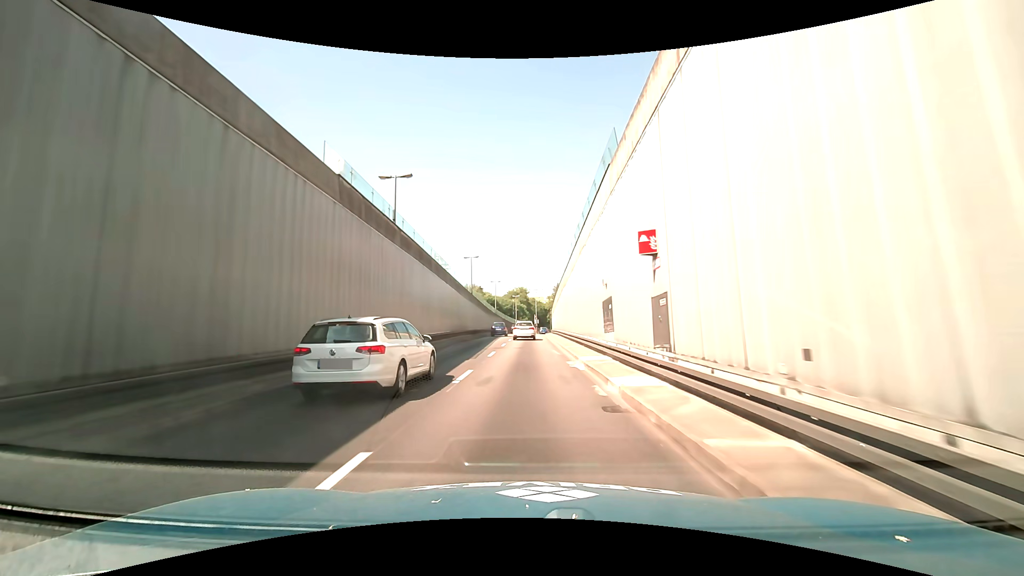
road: trunk_link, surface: asphalt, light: Day
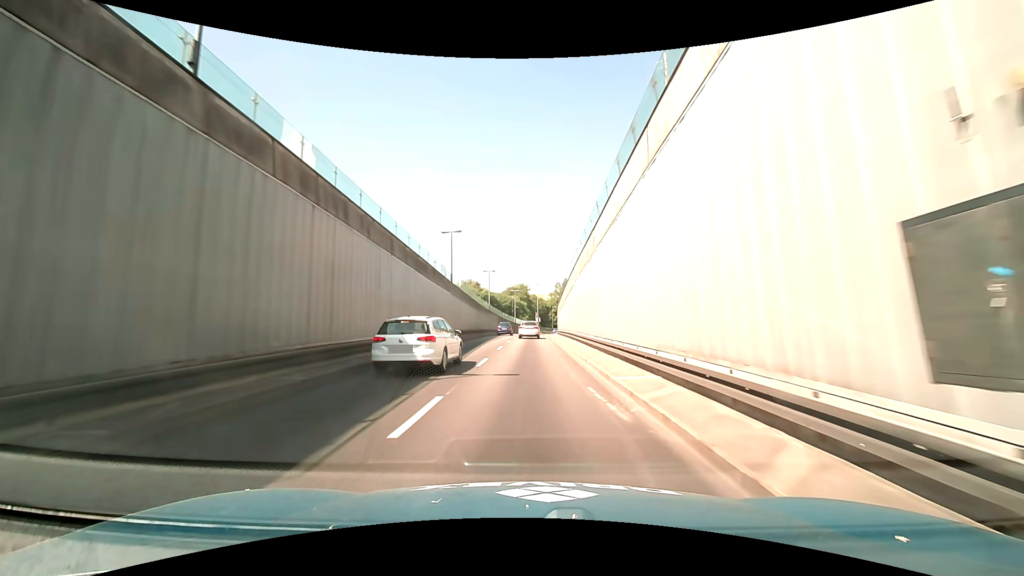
(0.0, +14.5) m; 0°
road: secondary_link
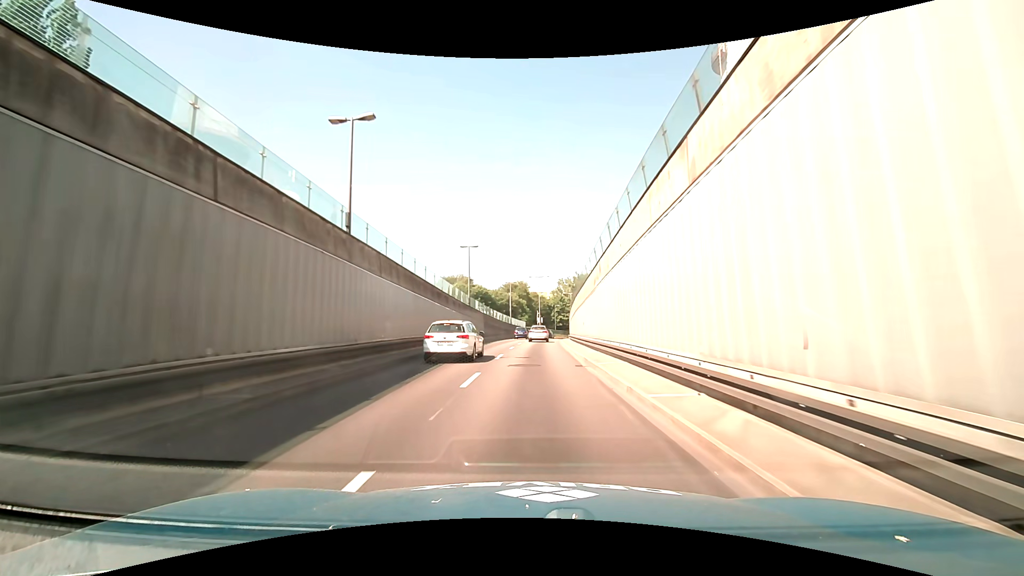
(+0.2, +22.5) m; +1°
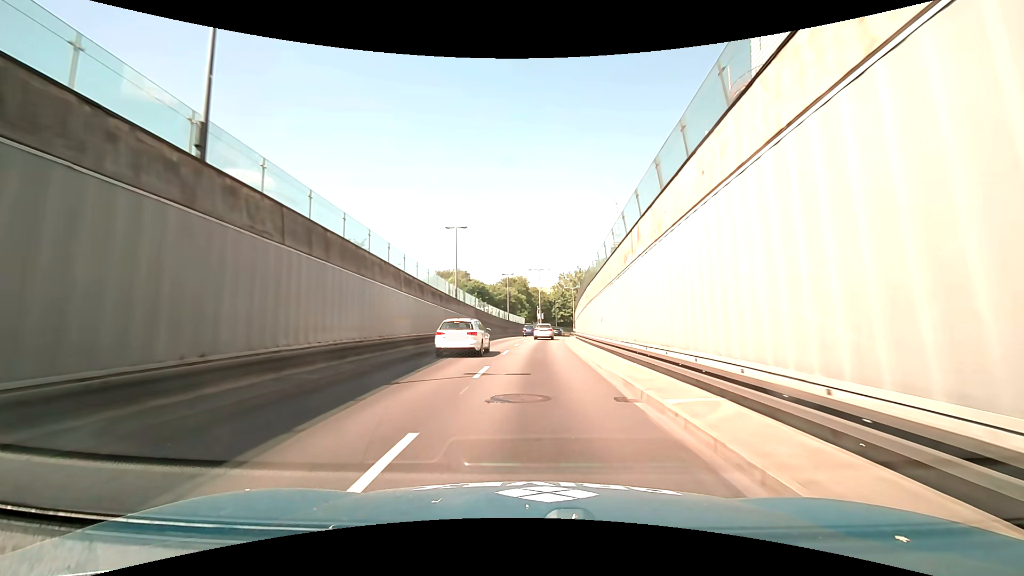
(0.0, +7.6) m; 0°
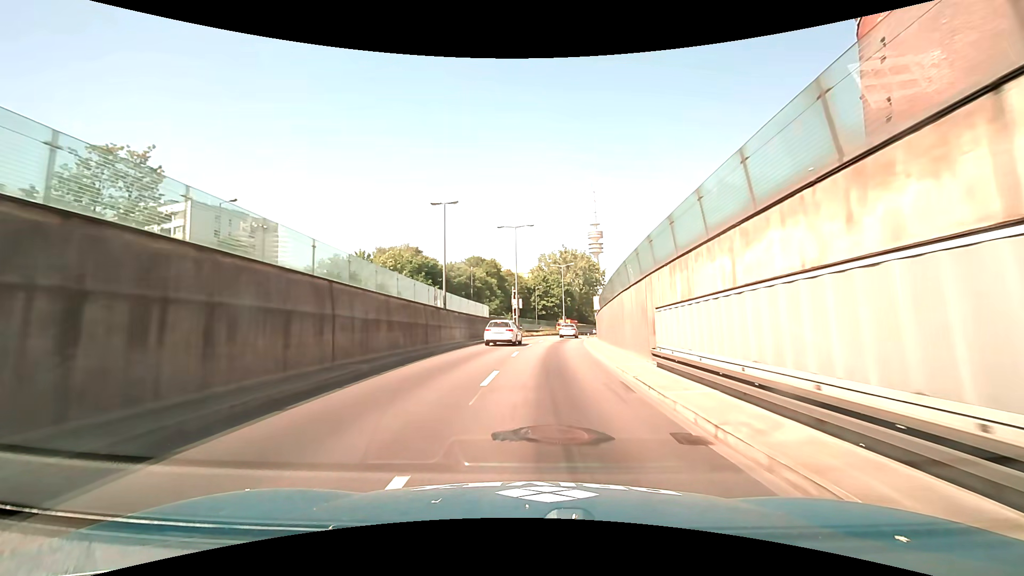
(+0.5, +37.7) m; +2°
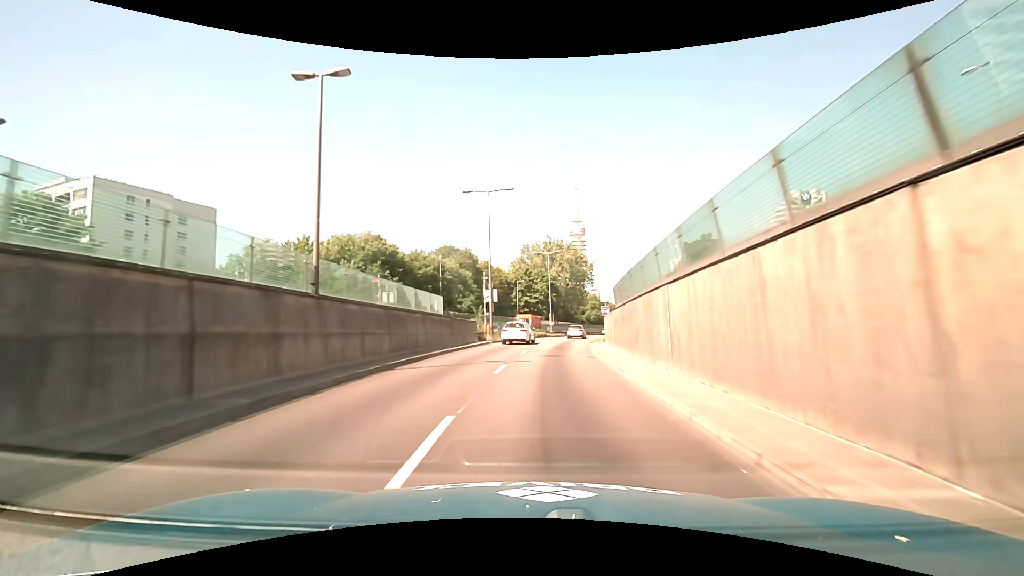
(+0.2, +15.3) m; +2°
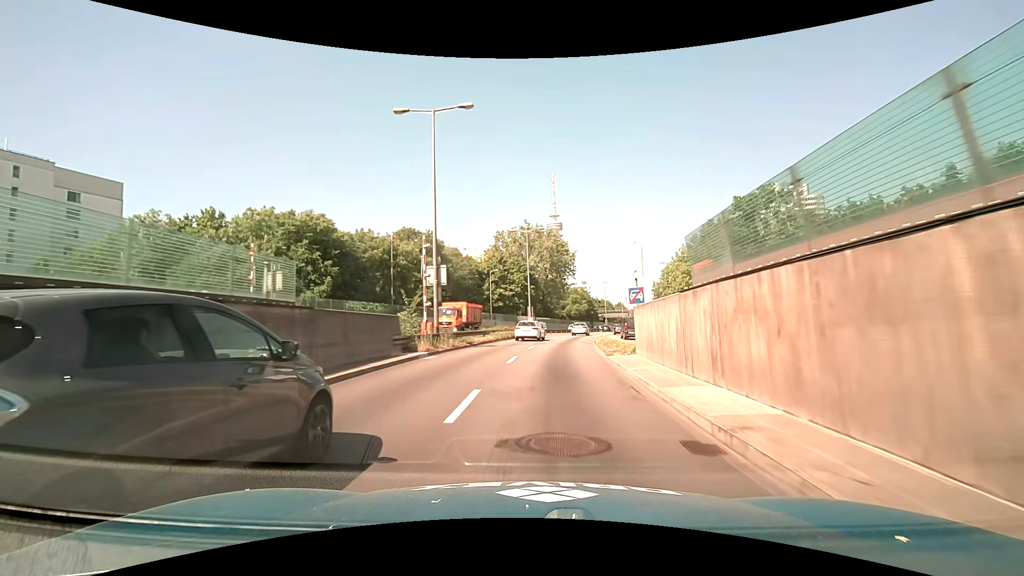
(+0.4, +15.5) m; +3°
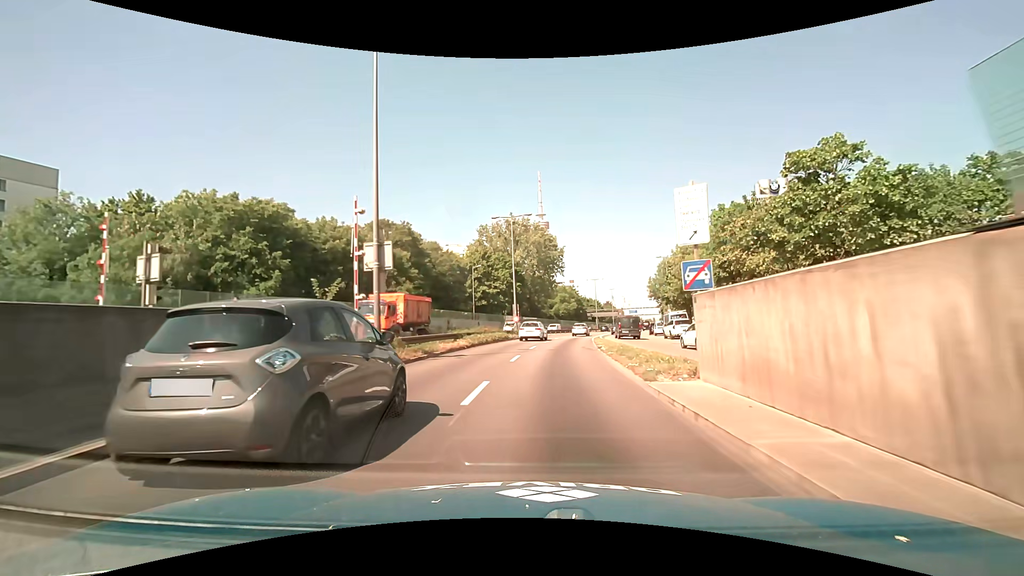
(+0.1, +7.8) m; +2°
(0, +10) (+1, +20) (+2, +30) (+3, +40) (+5, +50) (+6, +60) (+8, +69) (+11, +79) (+13, +89) (+15, +98) m
